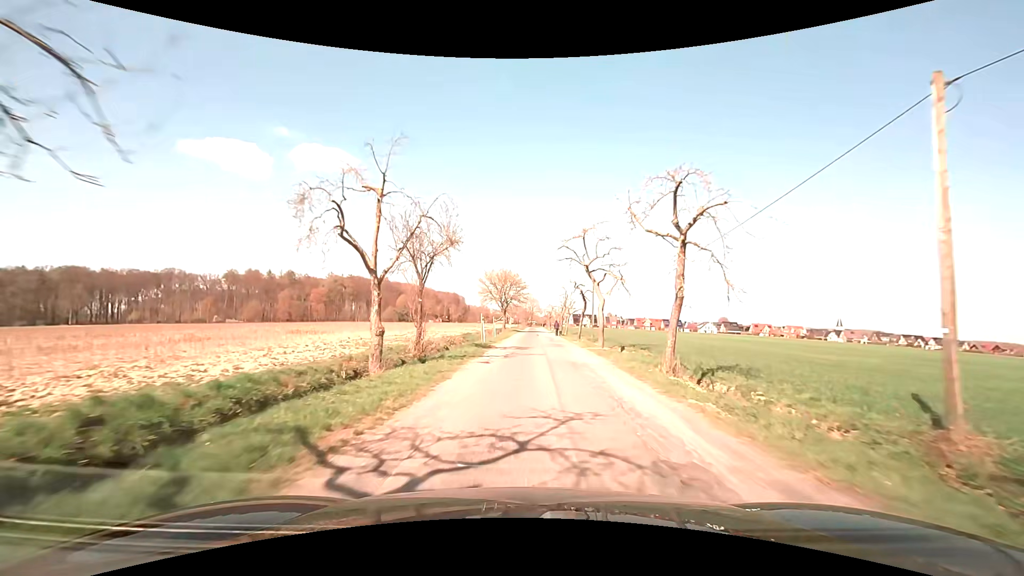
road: unclassified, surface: asphalt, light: Day
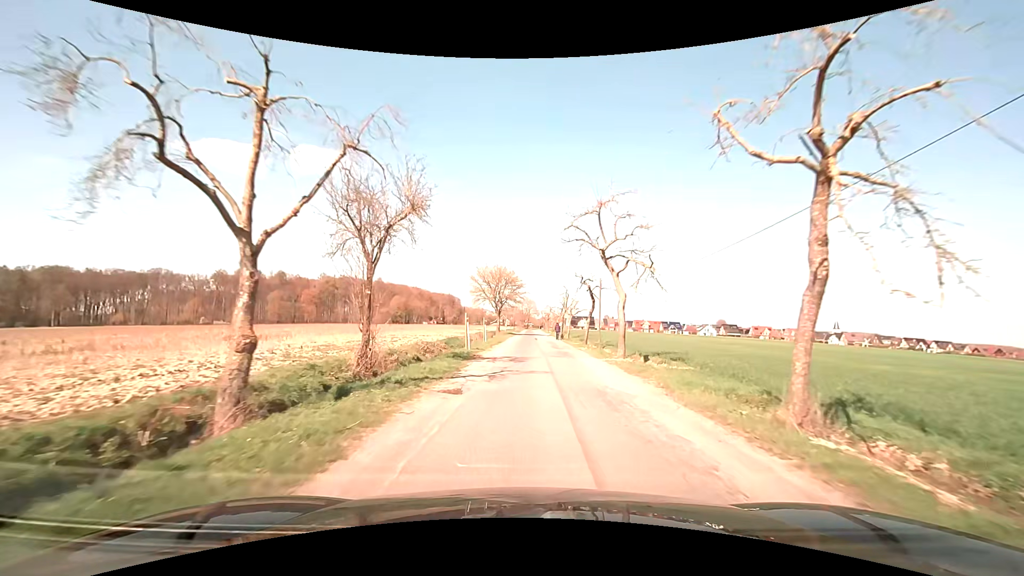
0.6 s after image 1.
(0.0, +6.7) m; 0°
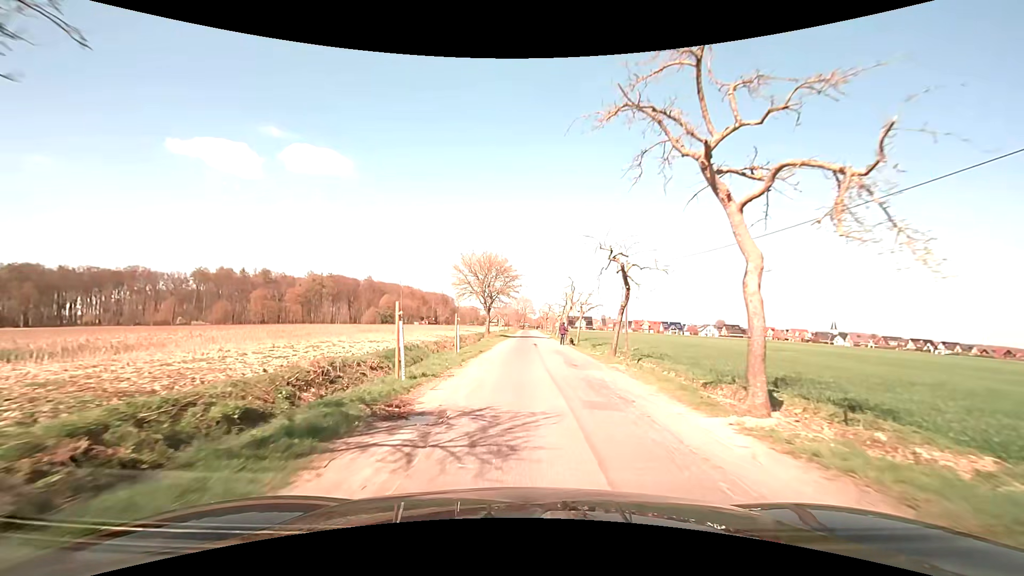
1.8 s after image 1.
(+0.1, +12.5) m; +1°
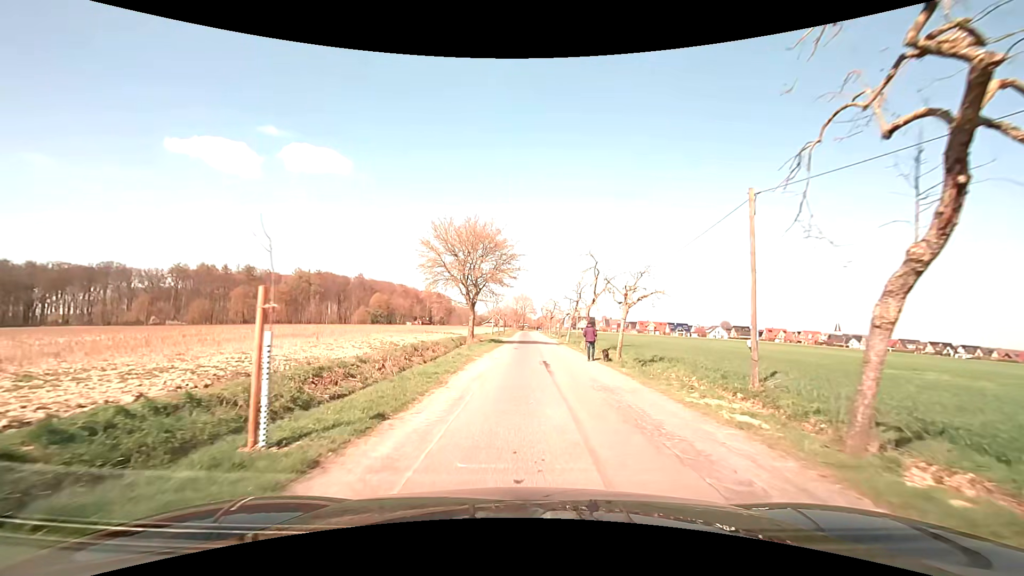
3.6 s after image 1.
(0.0, +16.6) m; 0°
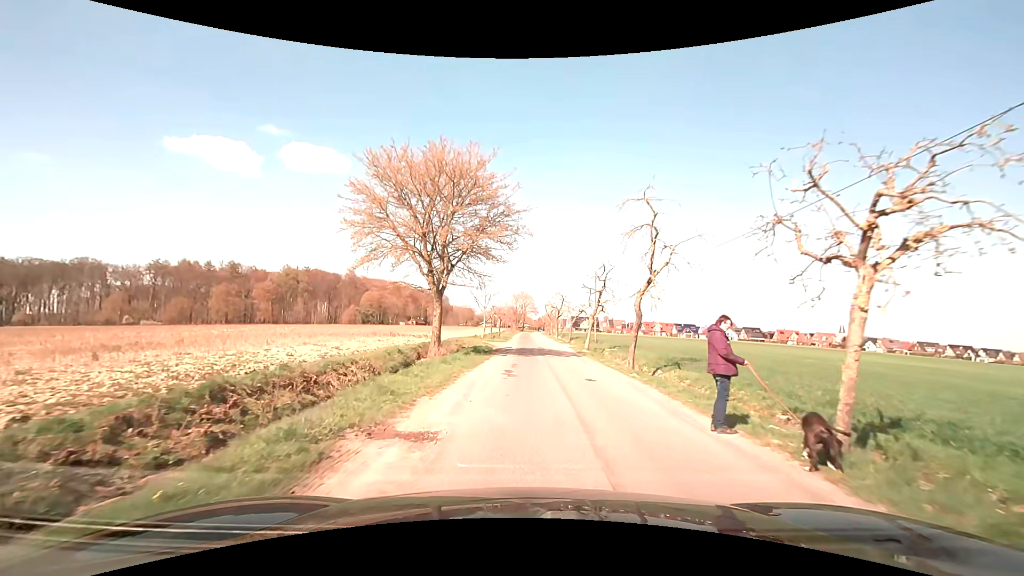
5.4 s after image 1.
(0.0, +15.1) m; 0°
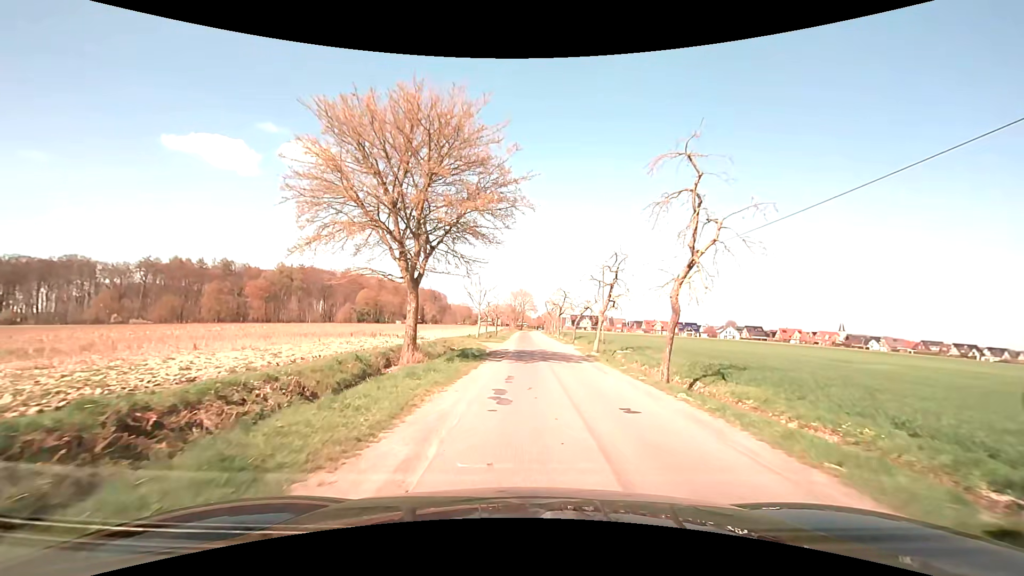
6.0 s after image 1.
(0.0, +4.9) m; +1°
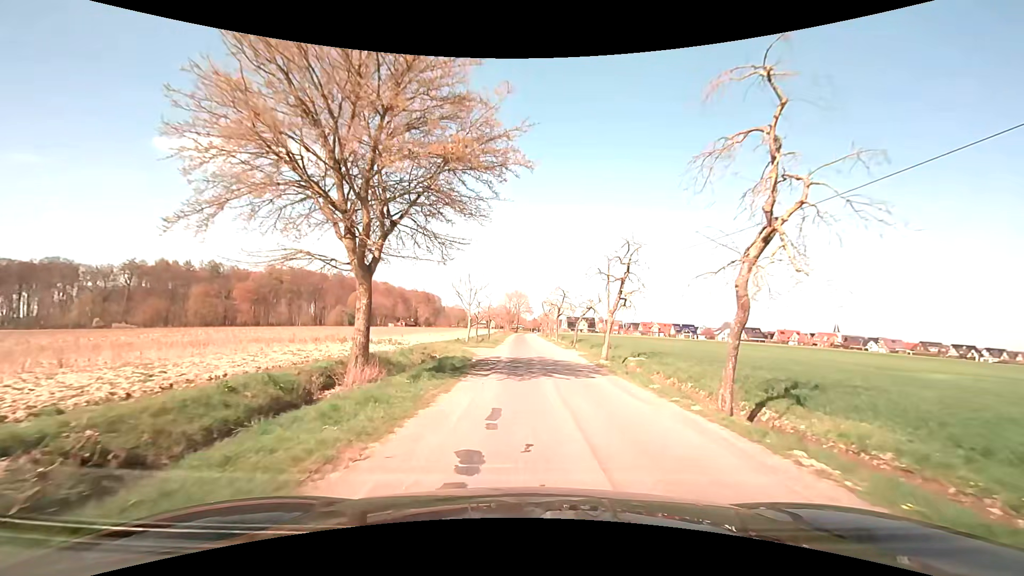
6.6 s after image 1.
(0.0, +4.9) m; 0°
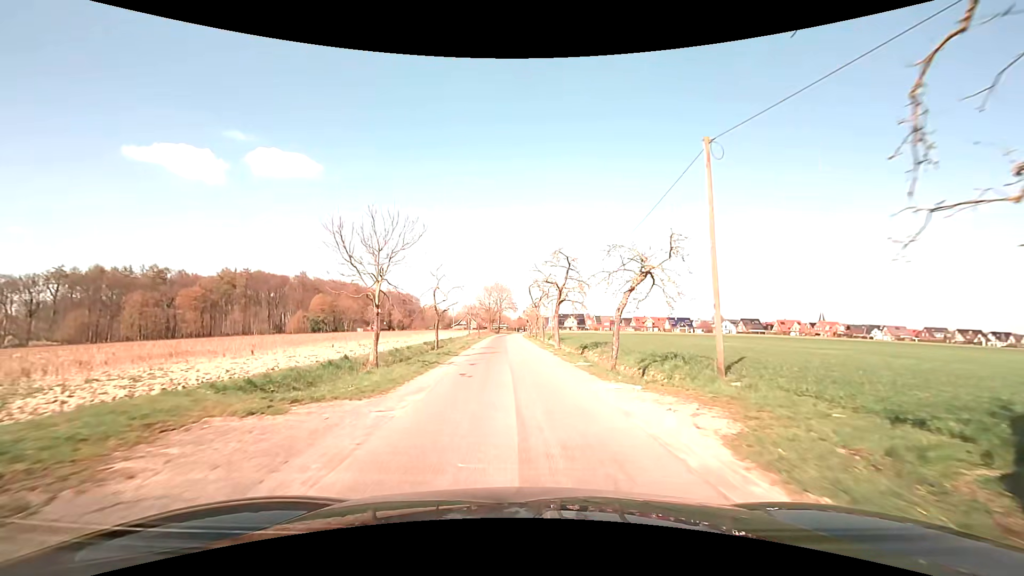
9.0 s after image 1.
(+0.7, +23.5) m; +2°
(0, +10) (-1, +20) (-1, +30) (-2, +40) (-2, +50) (-2, +60) (-3, +70) (-3, +80) (-3, +90) (-3, +100) m
